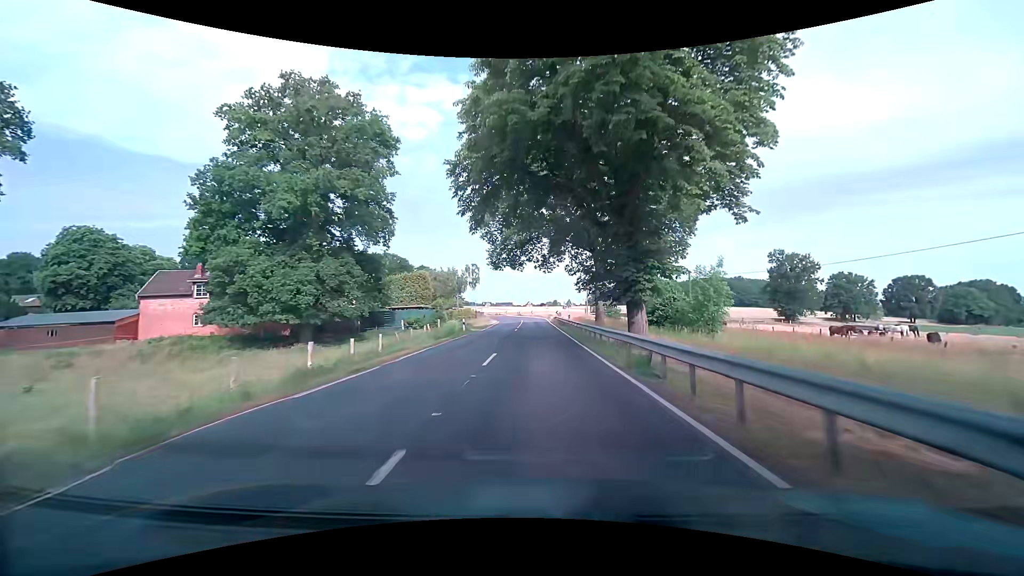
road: secondary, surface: asphalt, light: Day
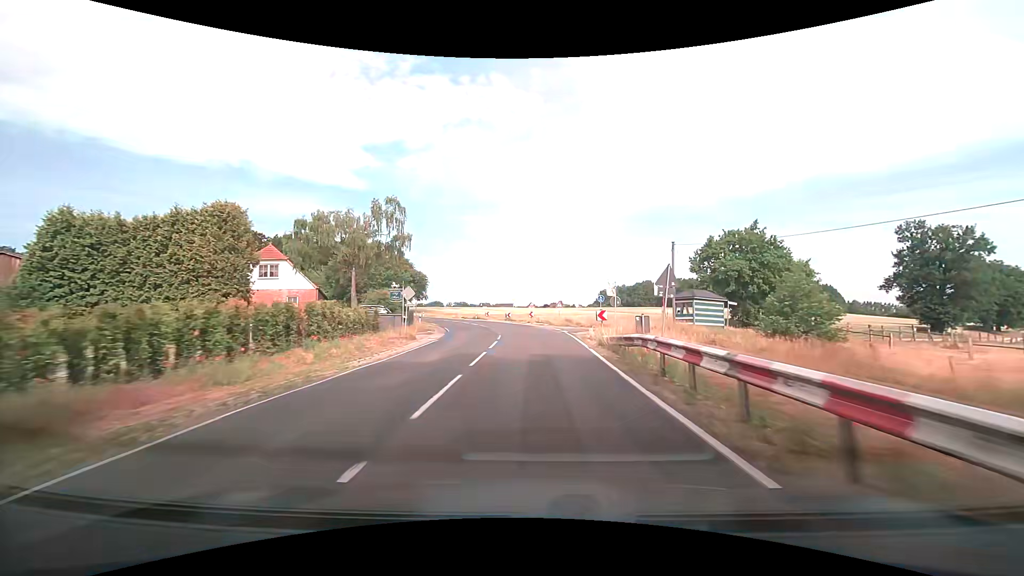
(+0.3, +48.4) m; 0°
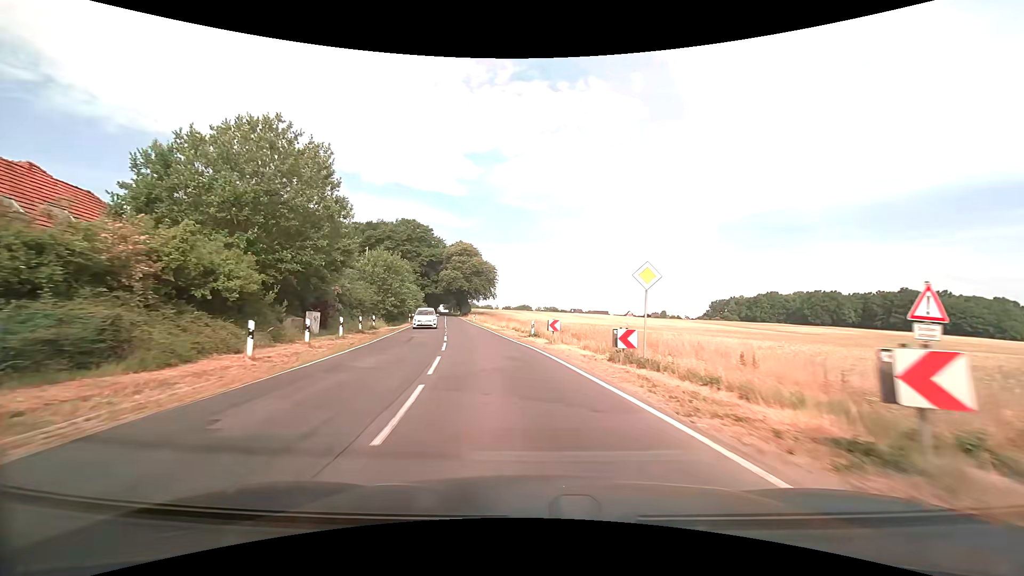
(-2.7, +43.0) m; -11°
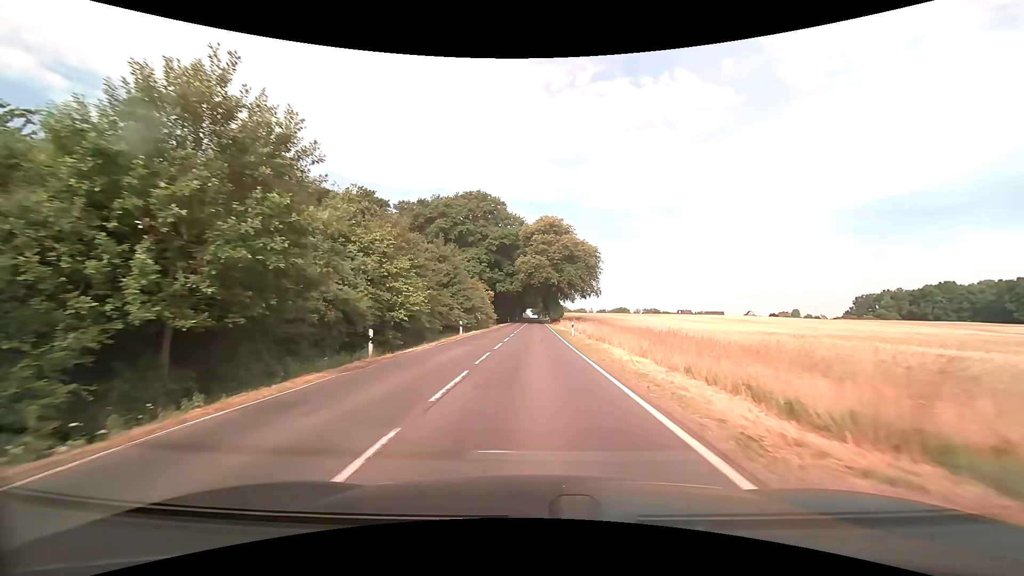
(-4.8, +39.5) m; -10°
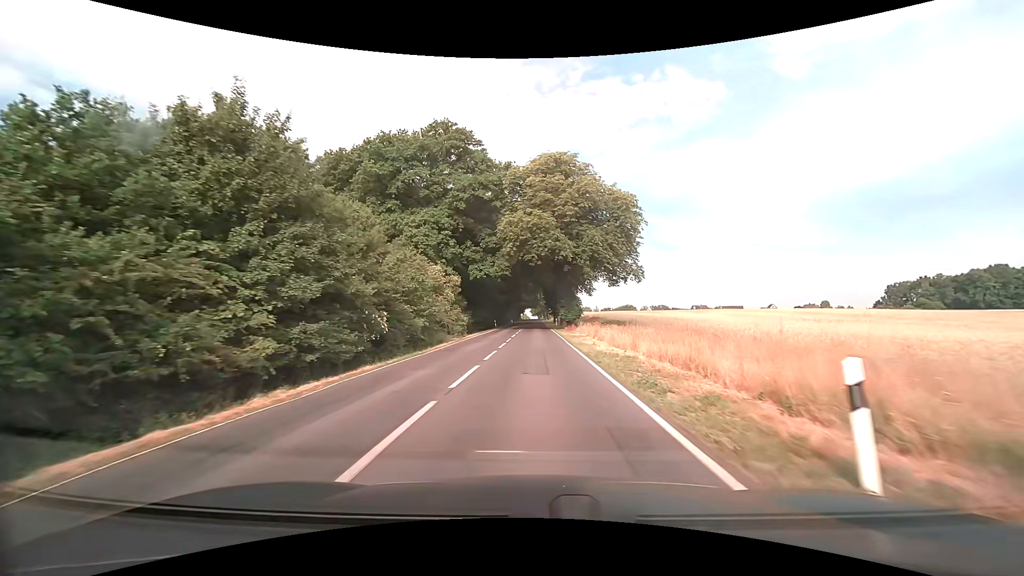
(+0.1, +34.5) m; 0°
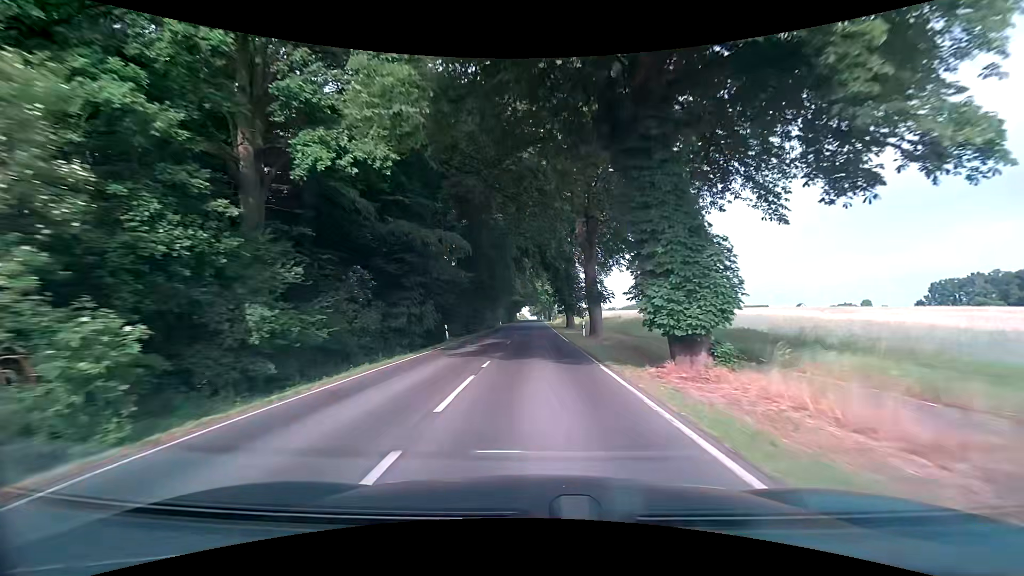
(-0.1, +38.6) m; 0°
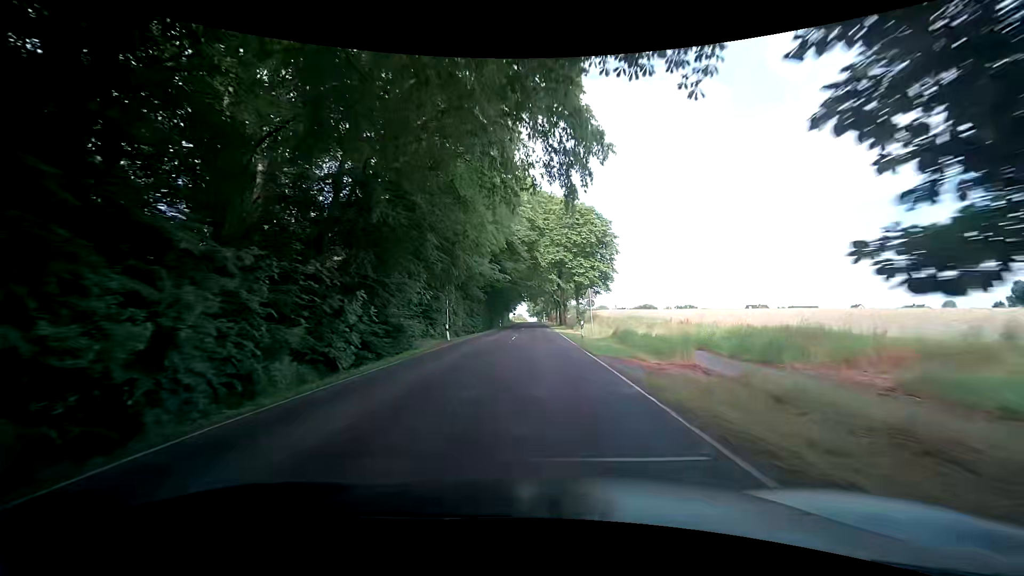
(0.0, +51.8) m; 0°
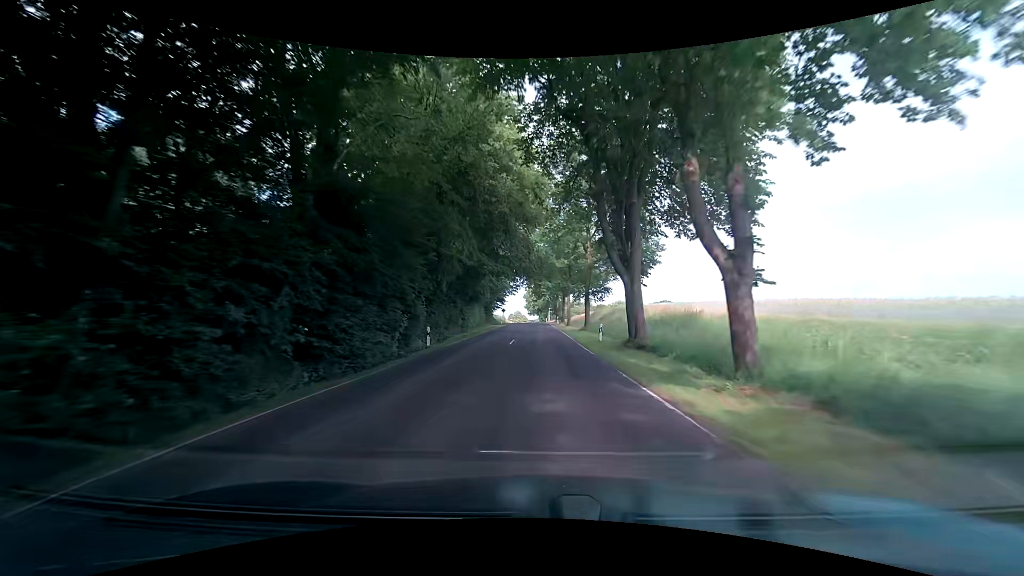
(+0.3, +53.1) m; 0°
(0, +10) (0, +20) (0, +30) (+1, +40) (+1, +50) (+1, +60) (+1, +70) (+1, +80) (+1, +90) (+2, +100) m
